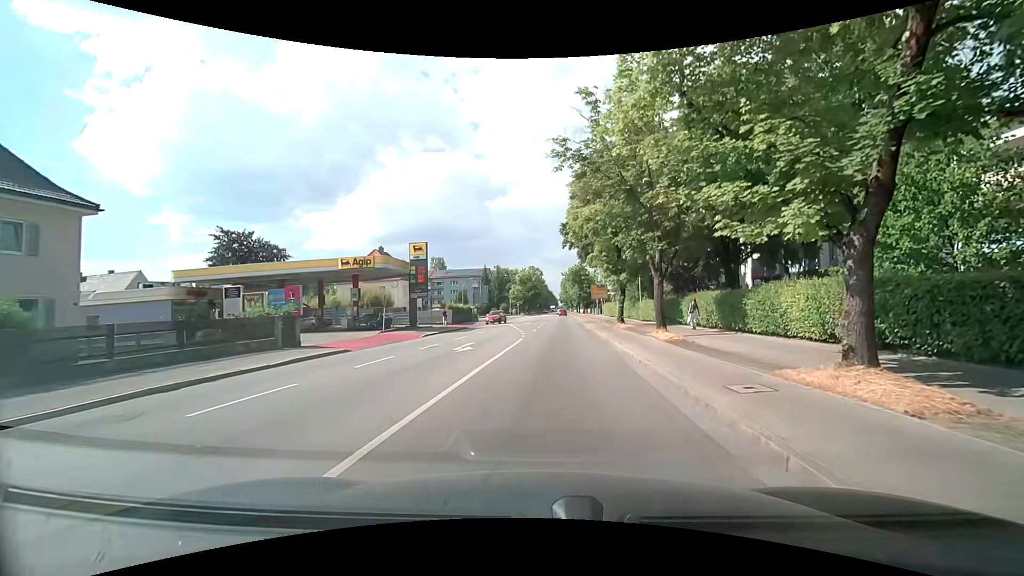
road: secondary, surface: asphalt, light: Day
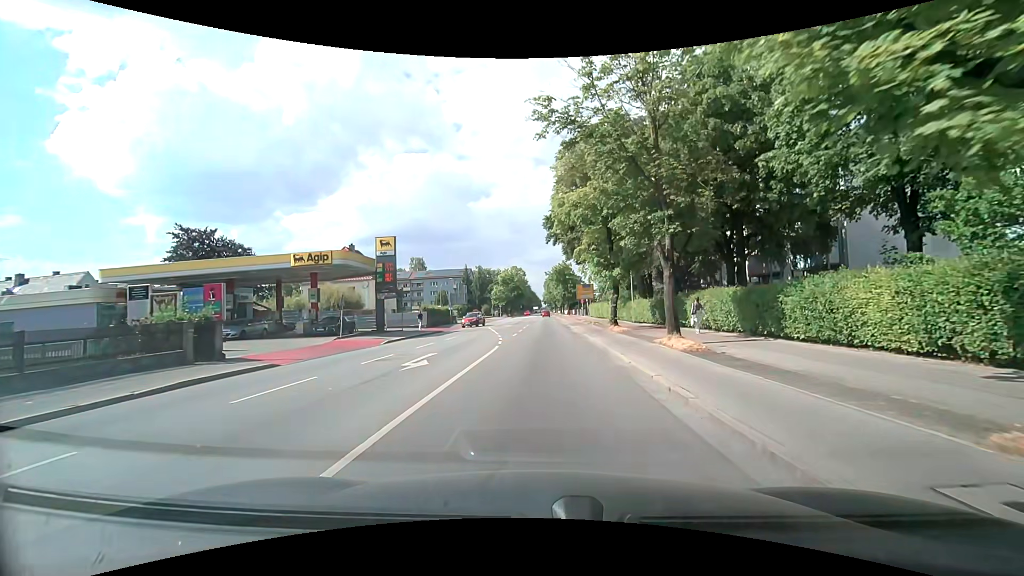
(+0.1, +4.6) m; +2°
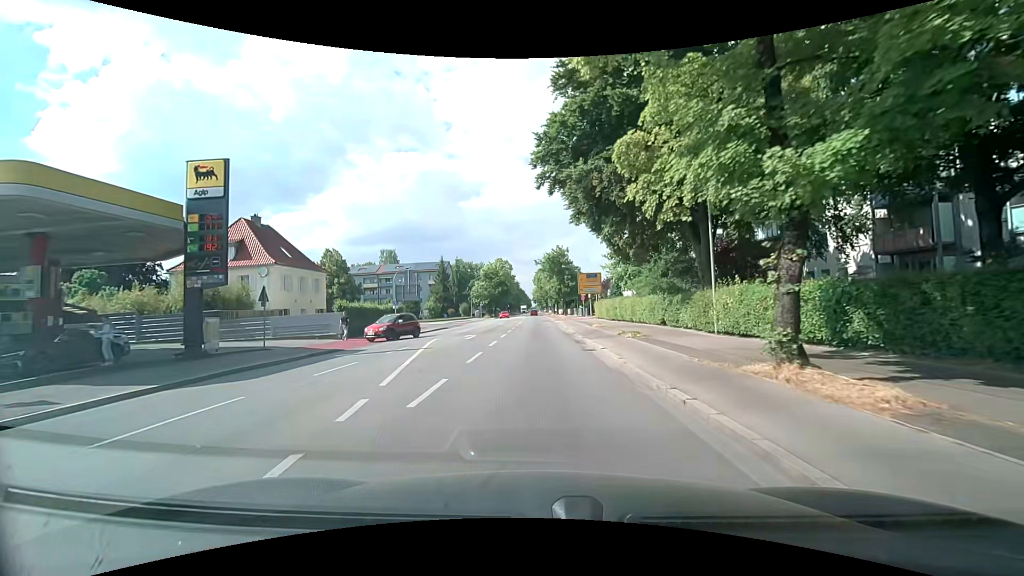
(+0.5, +20.9) m; +2°
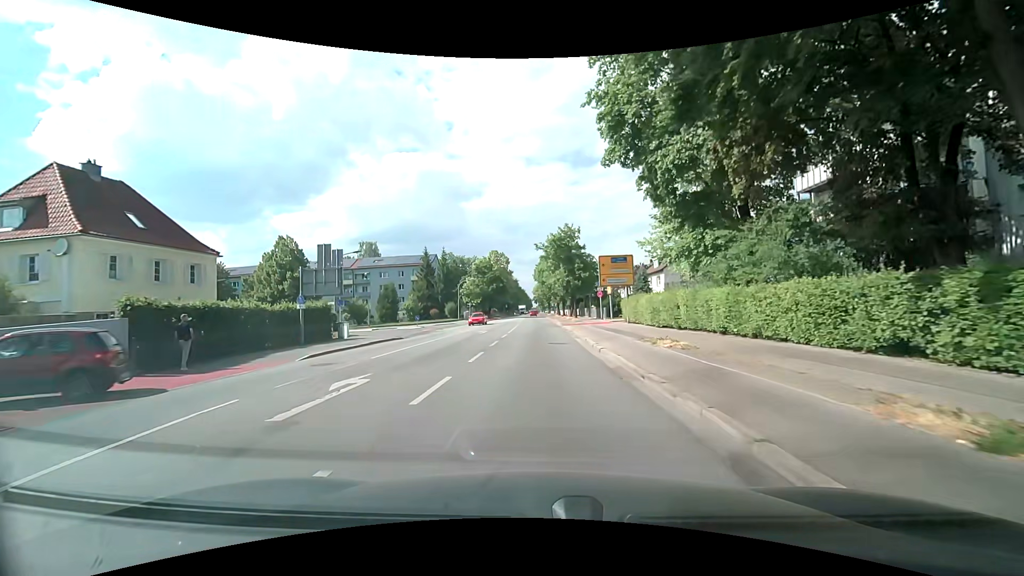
(-0.1, +17.9) m; -1°
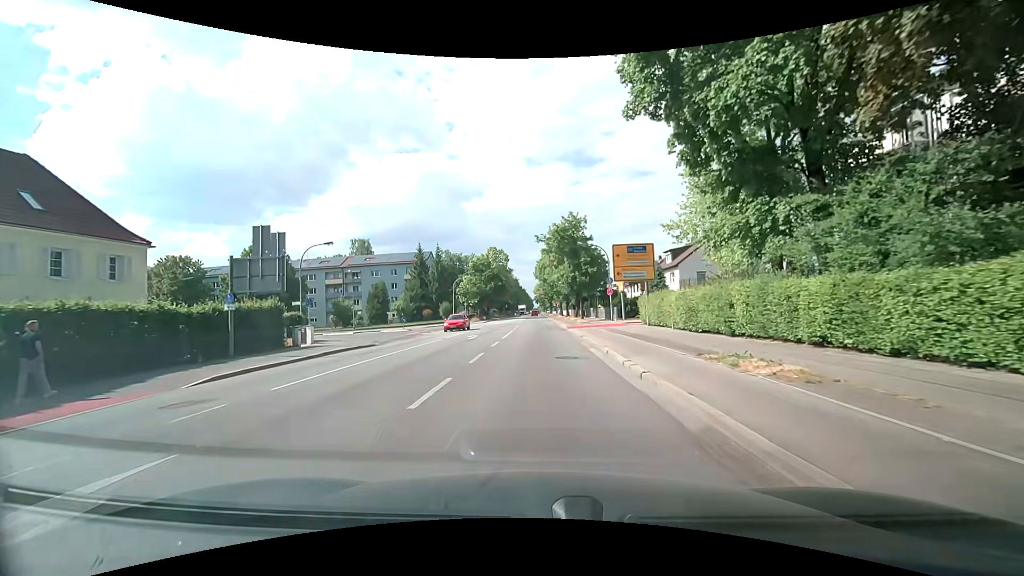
(0.0, +6.3) m; 0°
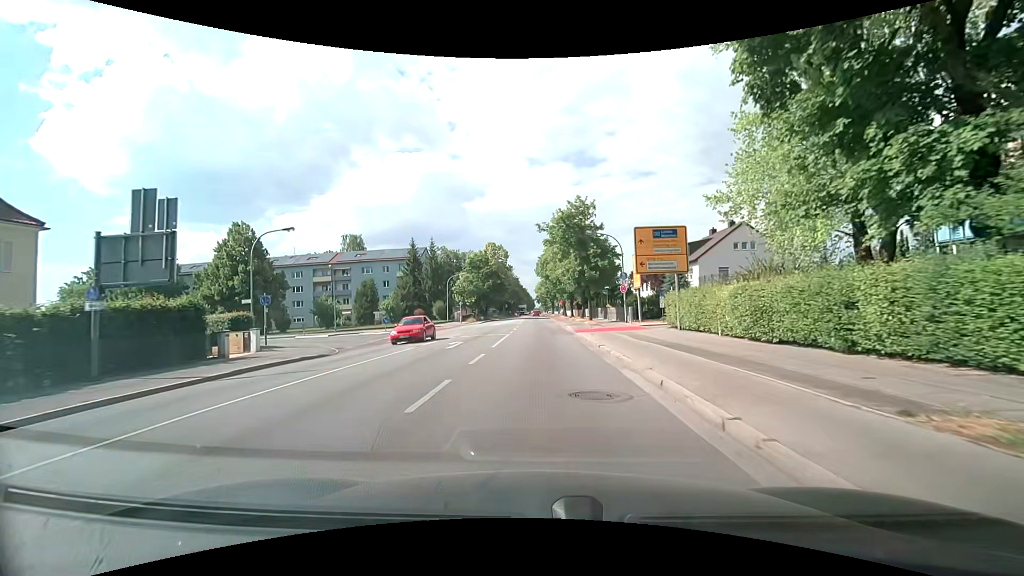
(0.0, +6.4) m; 0°
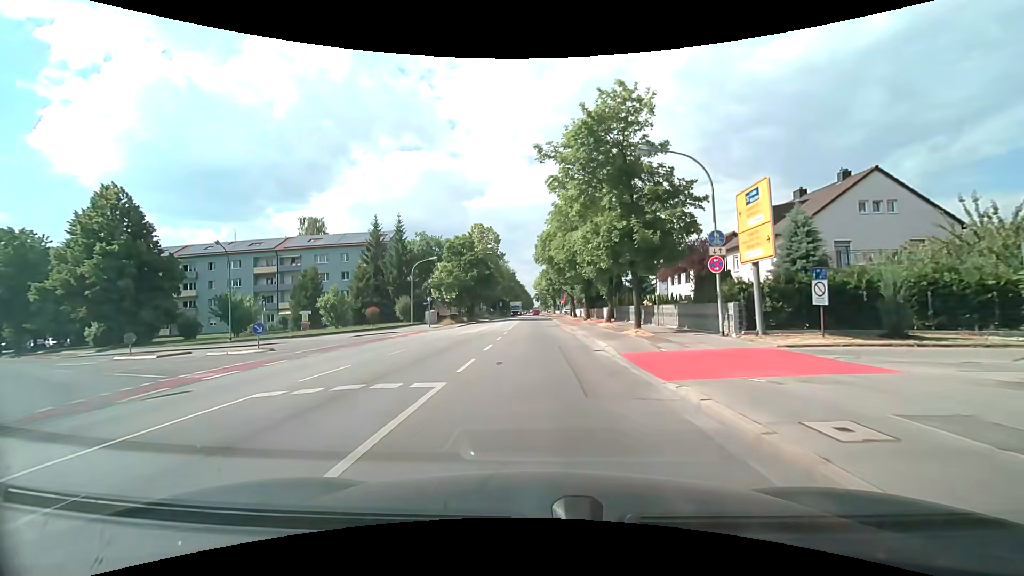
(0.0, +19.9) m; -1°
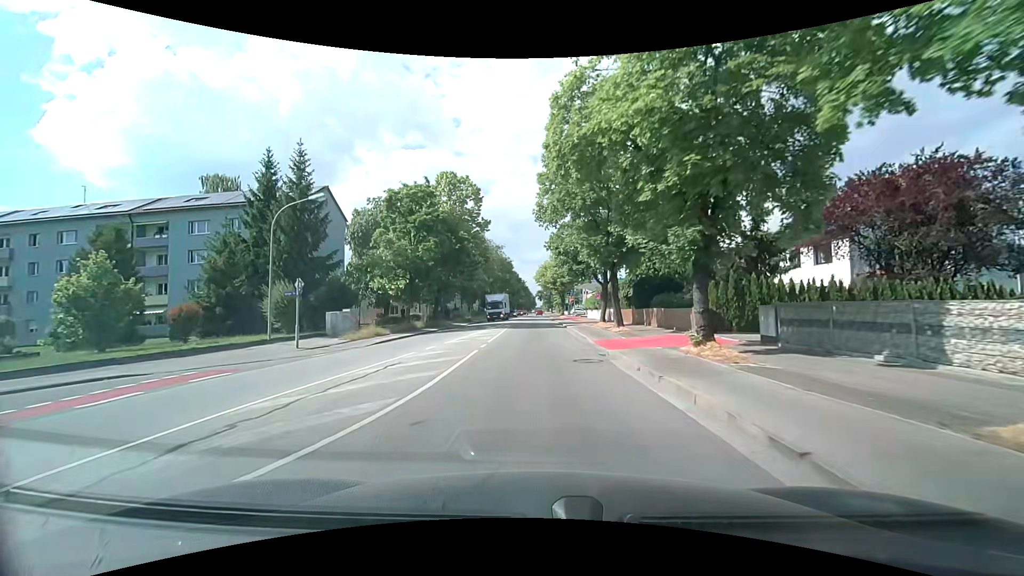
(+0.2, +28.3) m; 0°
